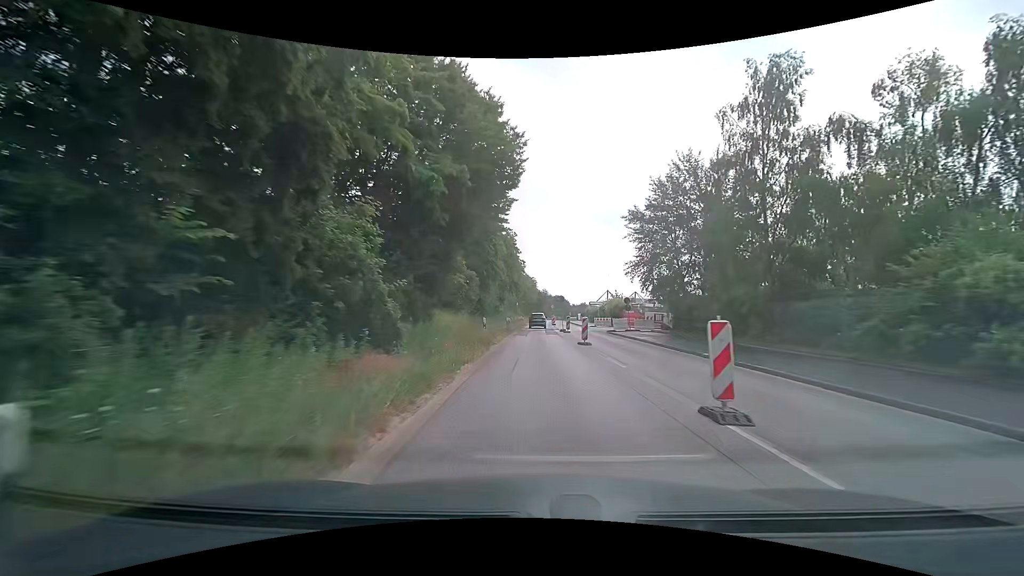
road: secondary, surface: asphalt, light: Day
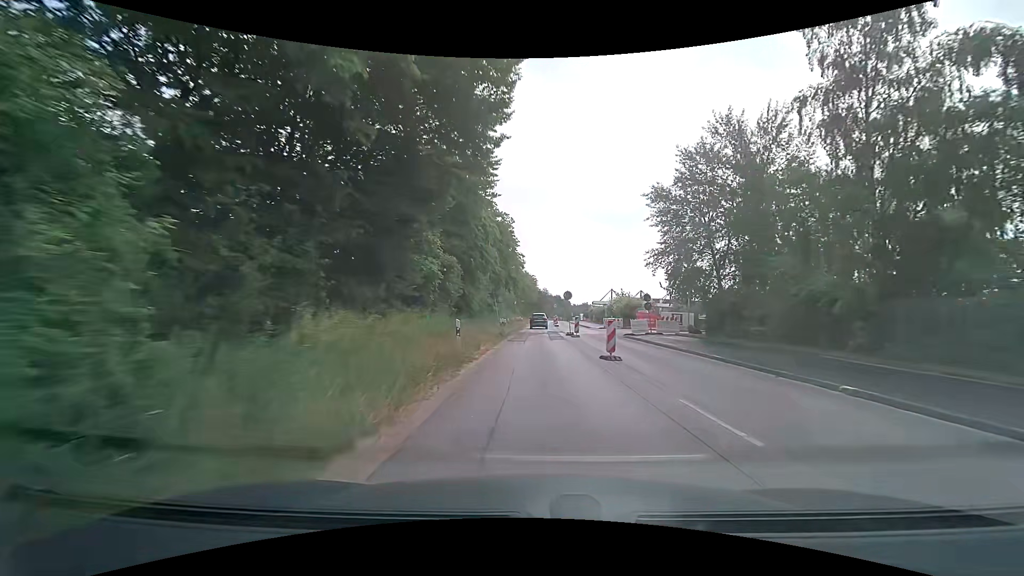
(0.0, +7.8) m; 0°
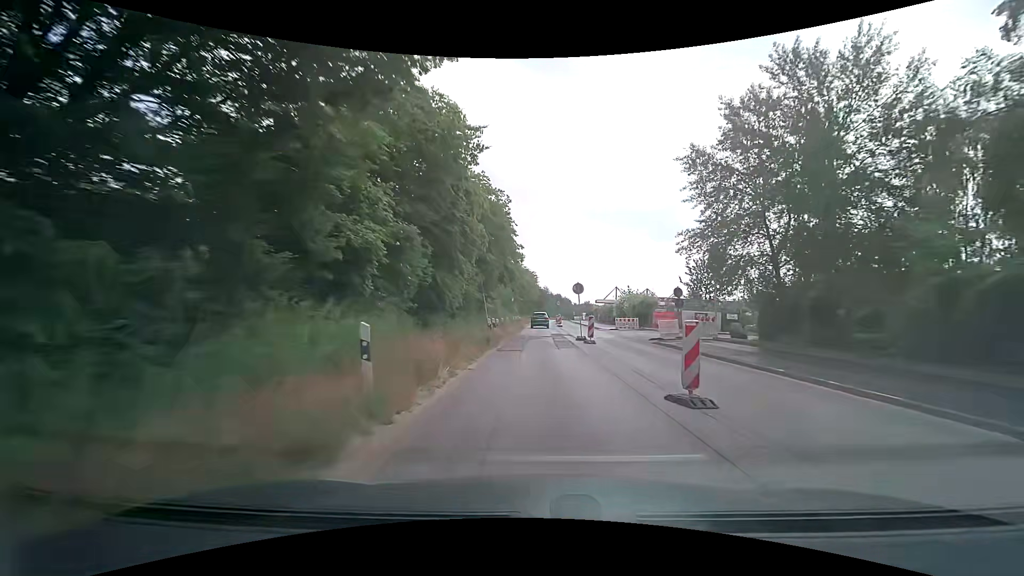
(0.0, +7.8) m; 0°
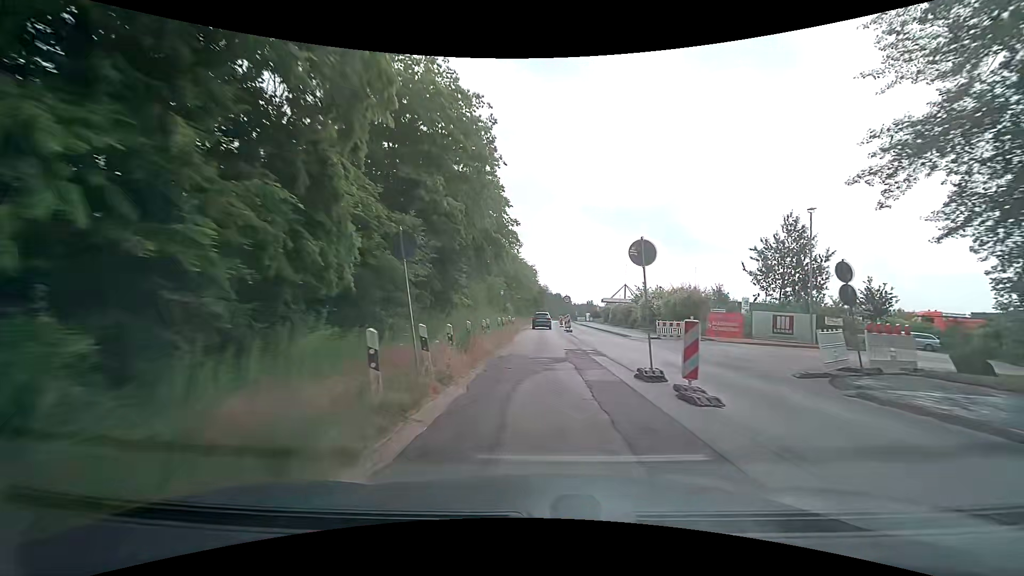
(0.0, +15.5) m; 0°
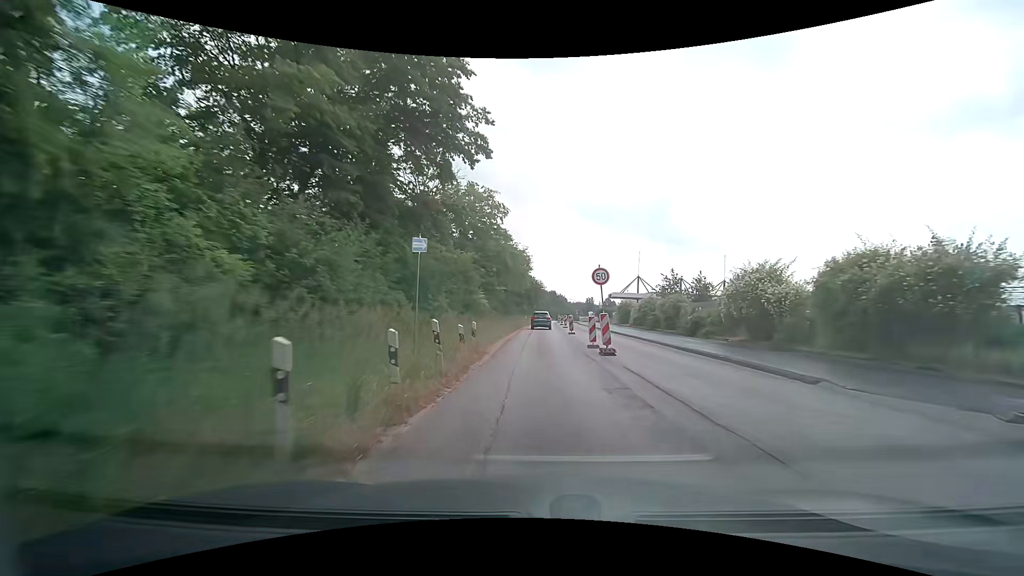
(+0.2, +23.2) m; +1°
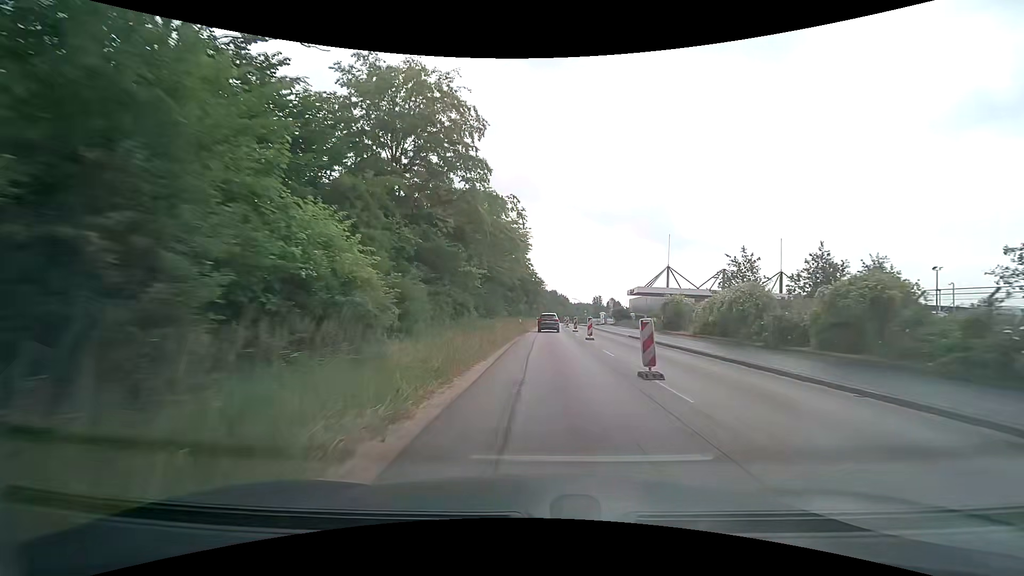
(0.0, +23.1) m; 0°
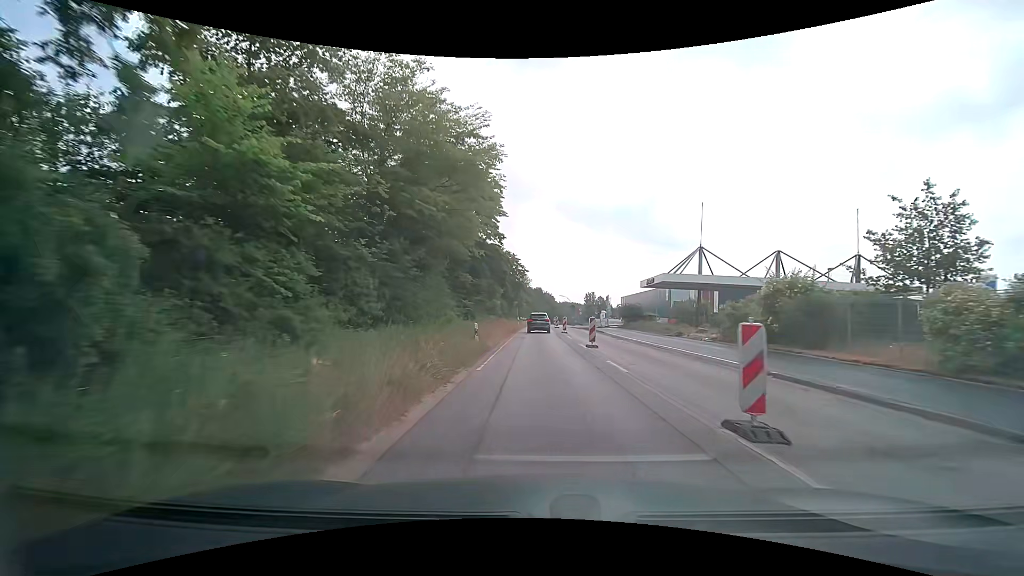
(+0.4, +22.8) m; +2°
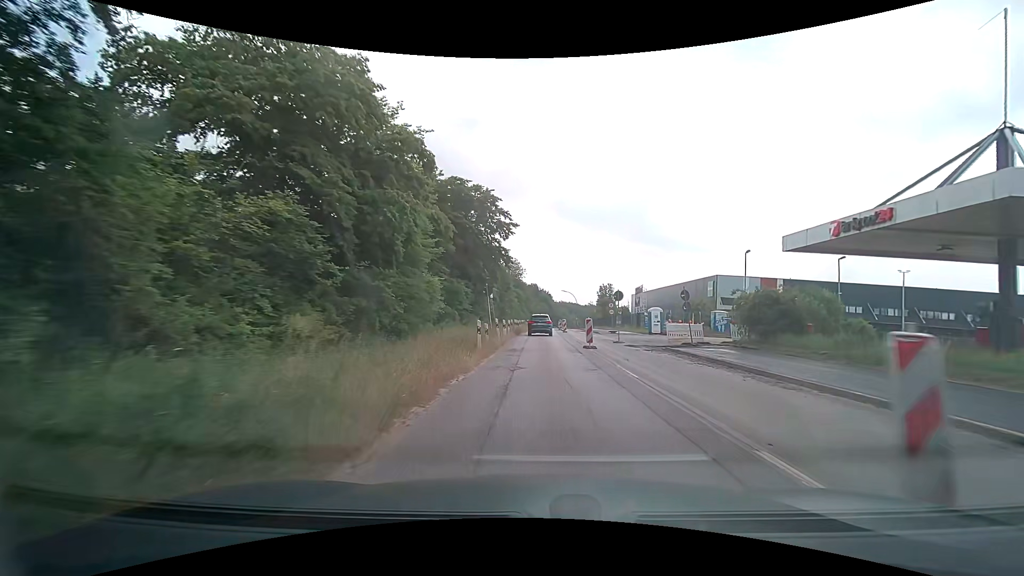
(0.0, +36.8) m; 0°
(0, +10) (0, +20) (0, +30) (0, +40) (0, +50) (+1, +60) (+1, +70) (+1, +80) (+2, +90) (+2, +100) m
